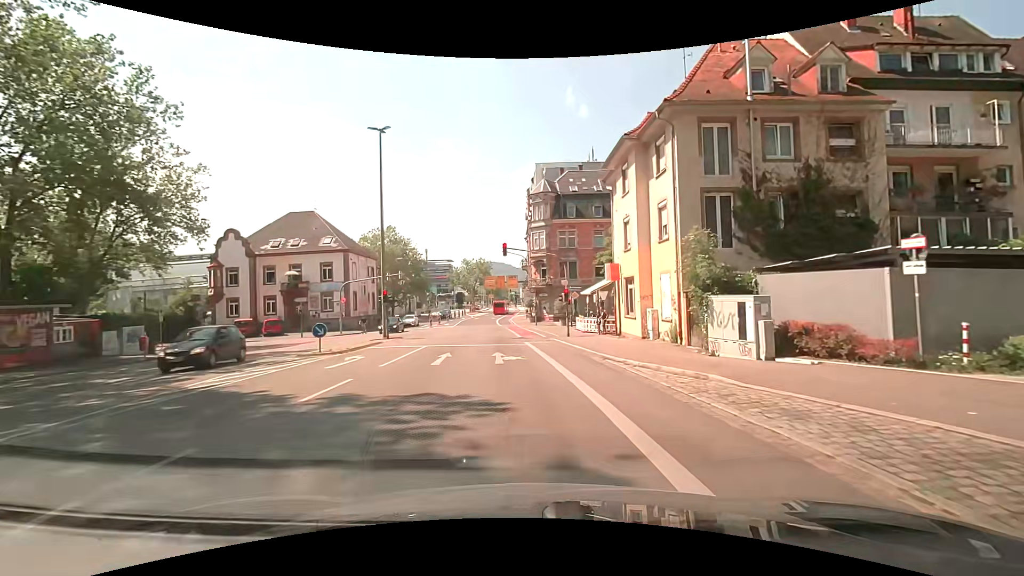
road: secondary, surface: asphalt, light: Day
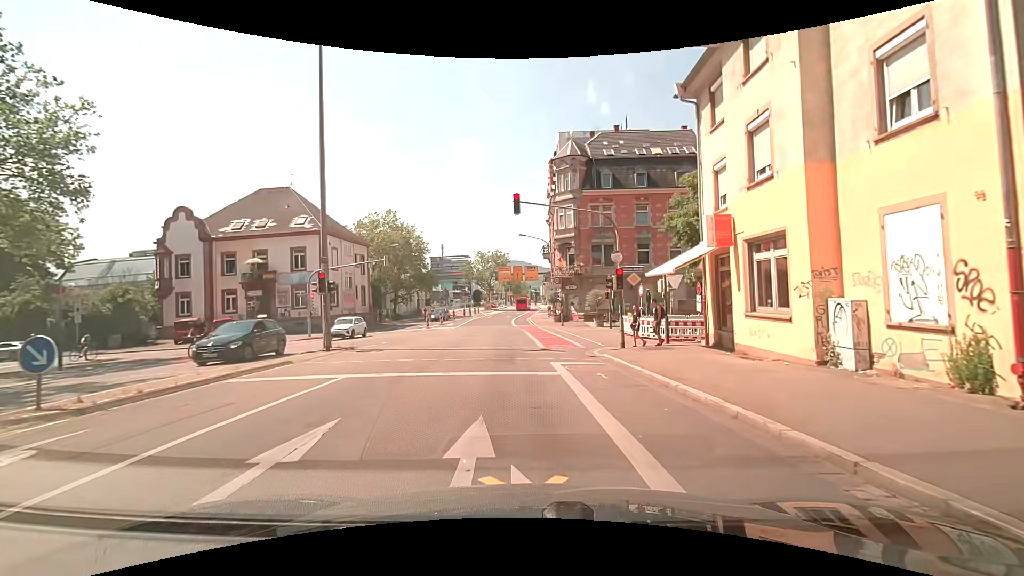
(-0.3, +12.6) m; -3°
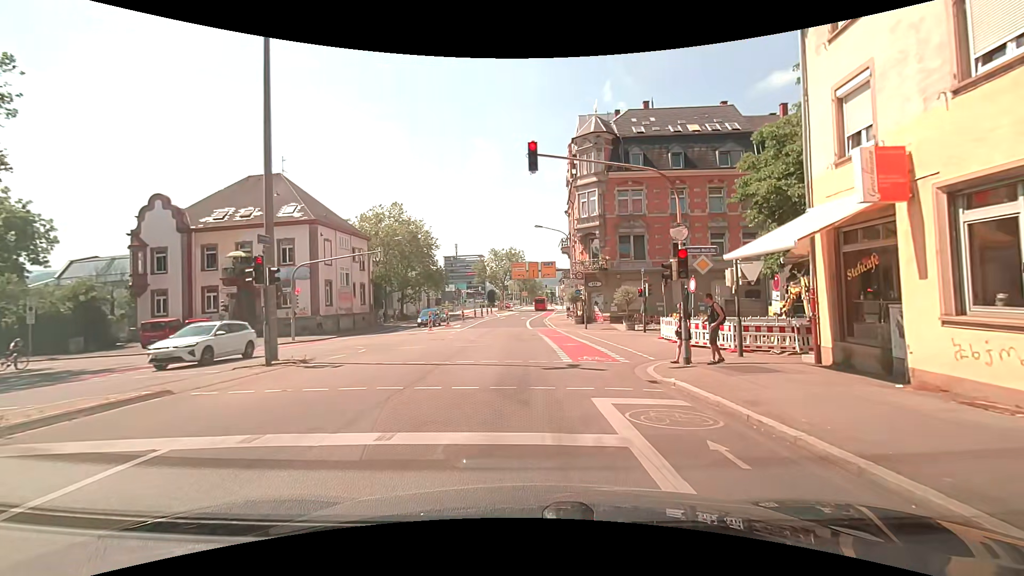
(-0.1, +5.7) m; -2°
